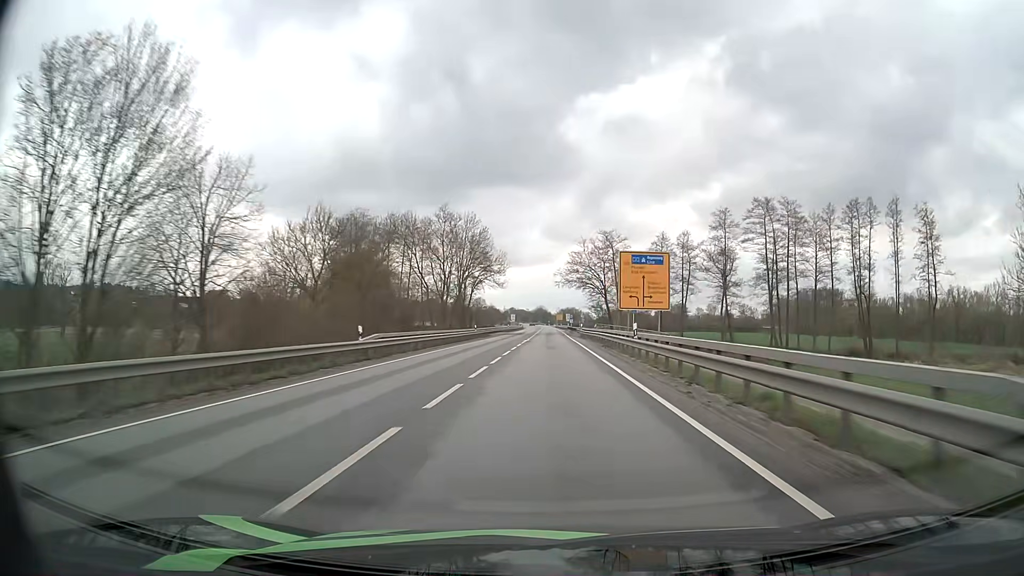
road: primary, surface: asphalt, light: Day
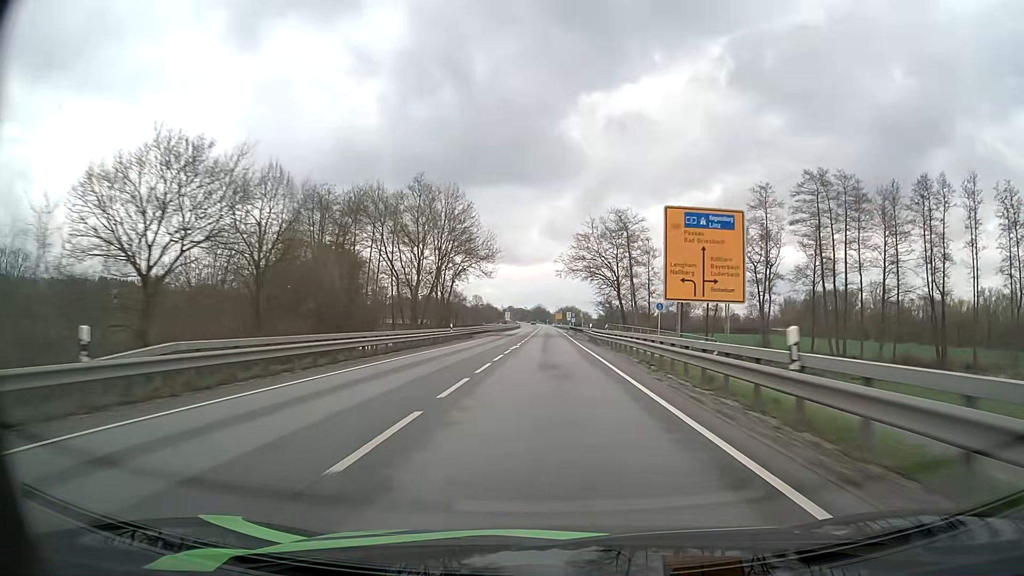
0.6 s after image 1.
(0.0, +16.6) m; 0°
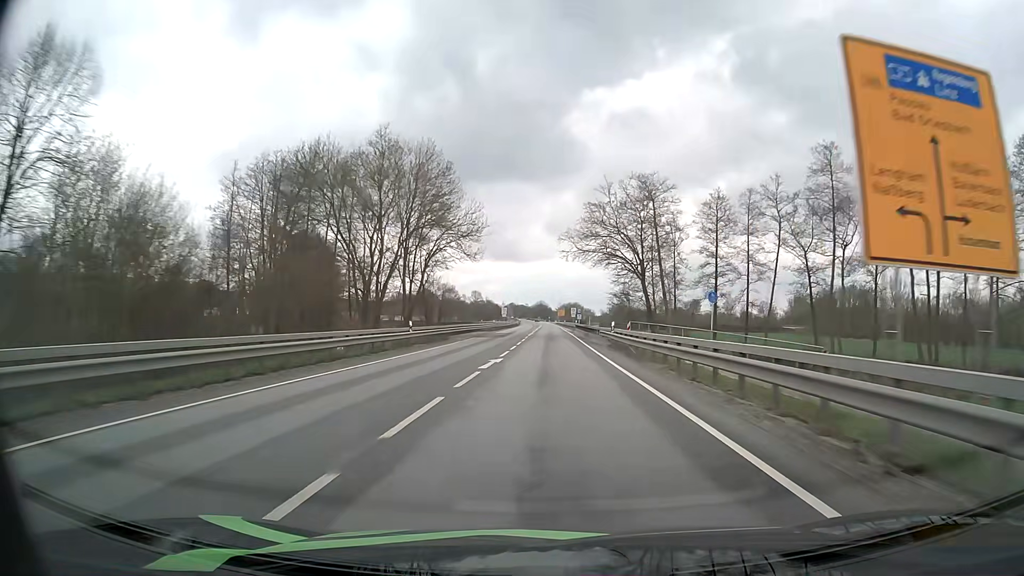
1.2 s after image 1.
(0.0, +16.4) m; 0°
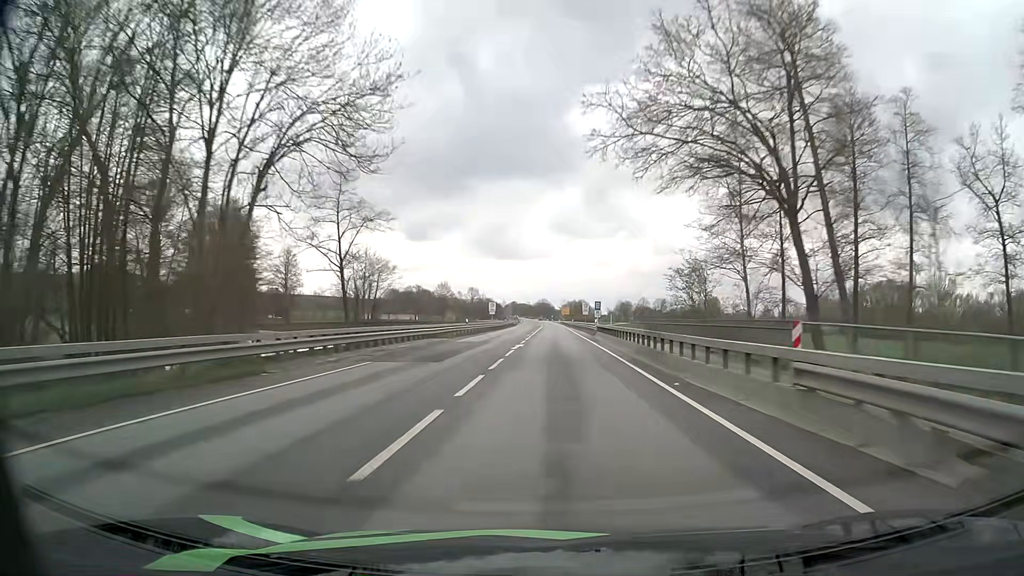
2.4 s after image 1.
(-0.1, +32.0) m; 0°
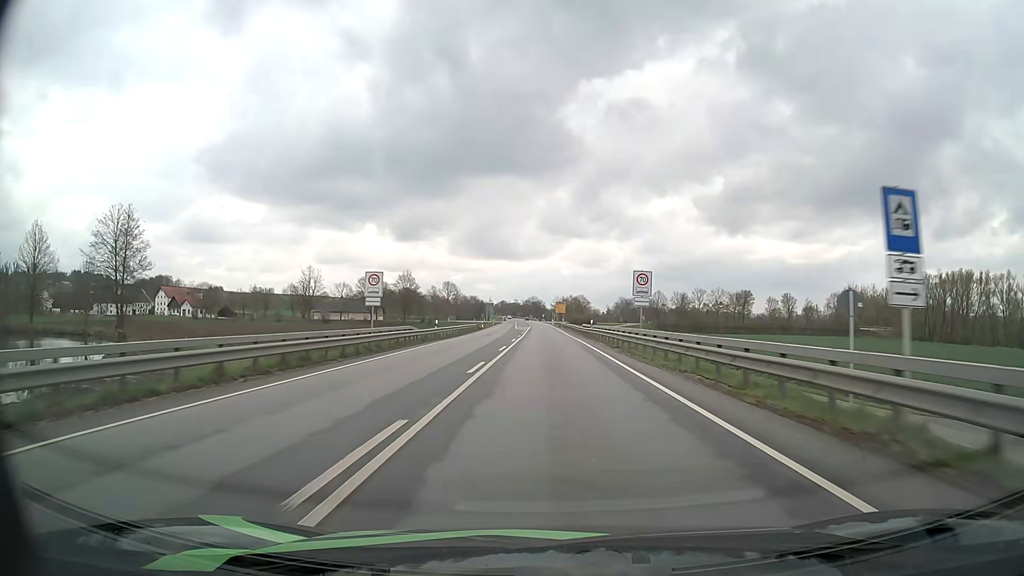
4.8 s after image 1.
(+0.2, +60.6) m; +1°
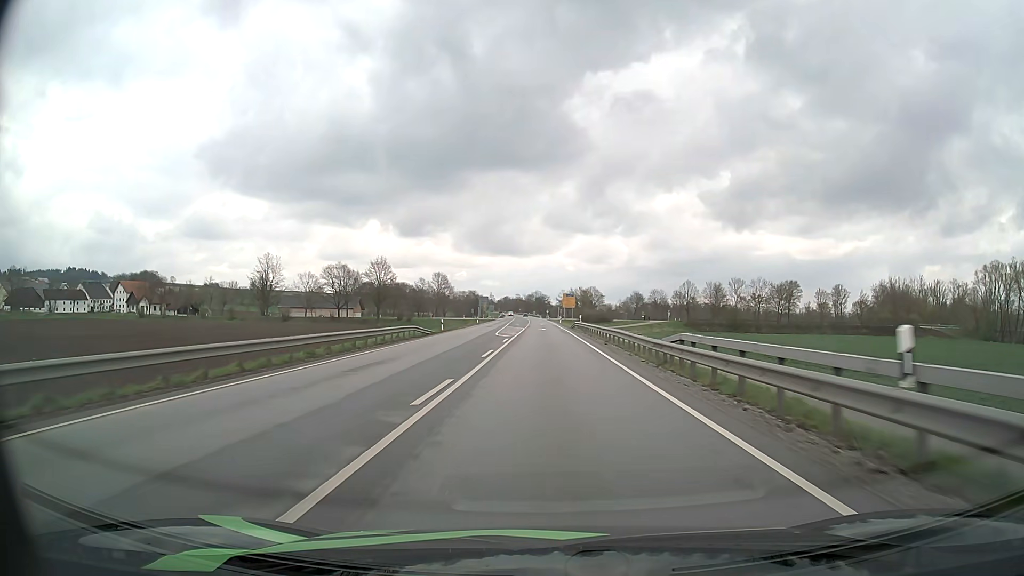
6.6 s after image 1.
(-0.1, +41.3) m; 0°
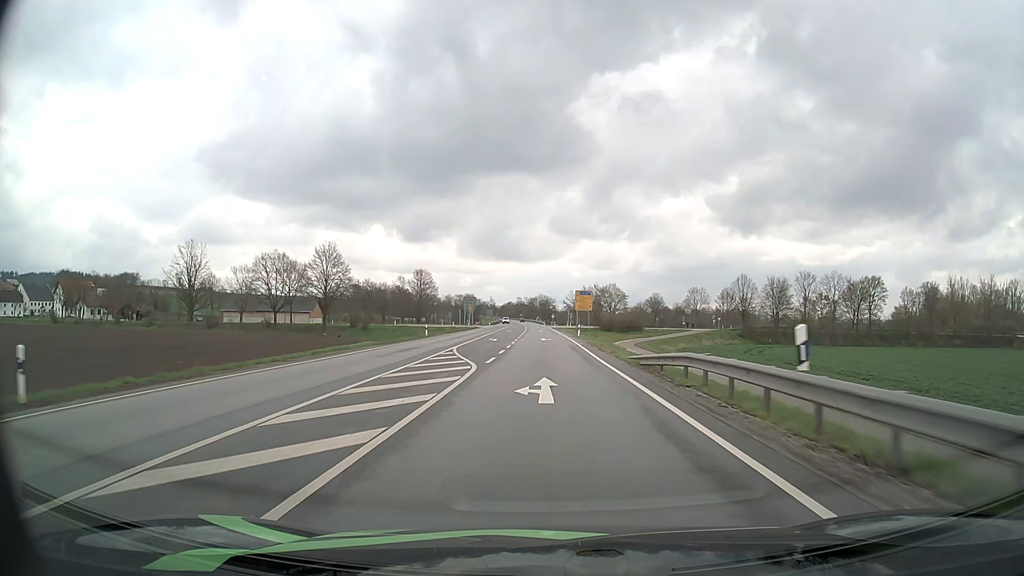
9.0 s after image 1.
(-0.2, +49.6) m; 0°
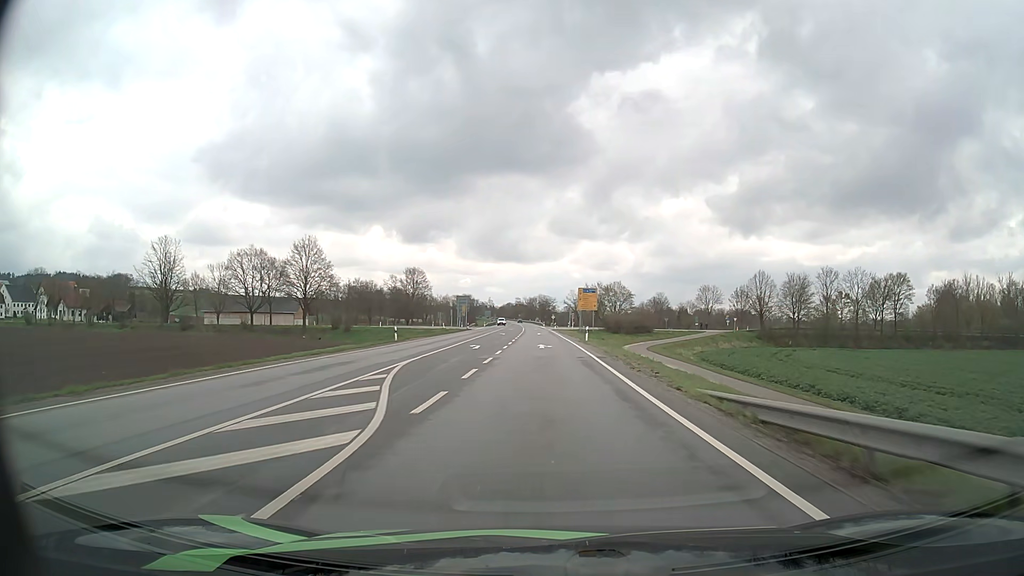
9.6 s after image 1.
(0.0, +12.1) m; 0°
(0, +10) (0, +20) (0, +30) (0, +40) (-1, +50) (-1, +60) (-1, +70) (-1, +80) (-2, +90) (-2, +100) m
